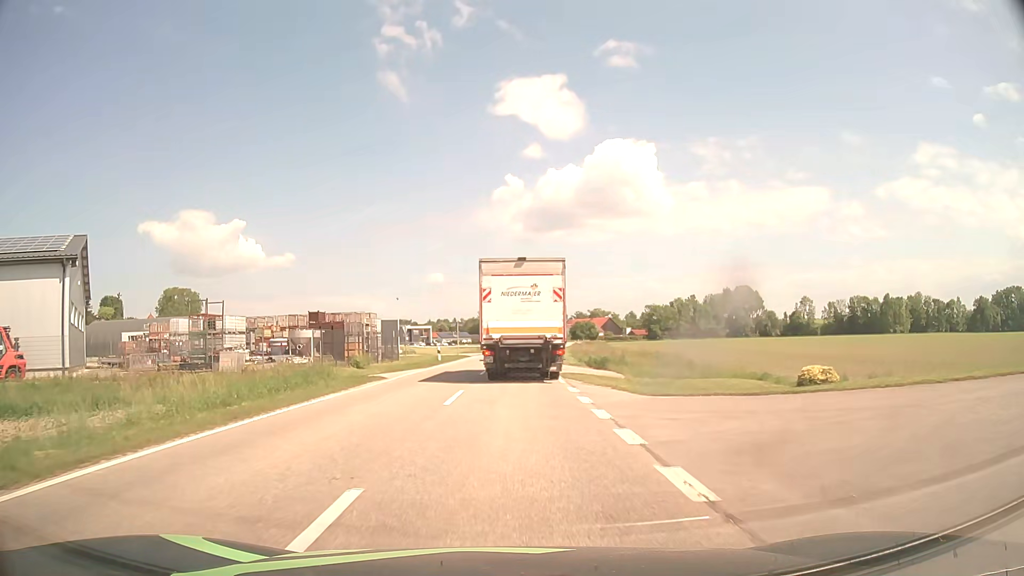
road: tertiary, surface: asphalt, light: Day
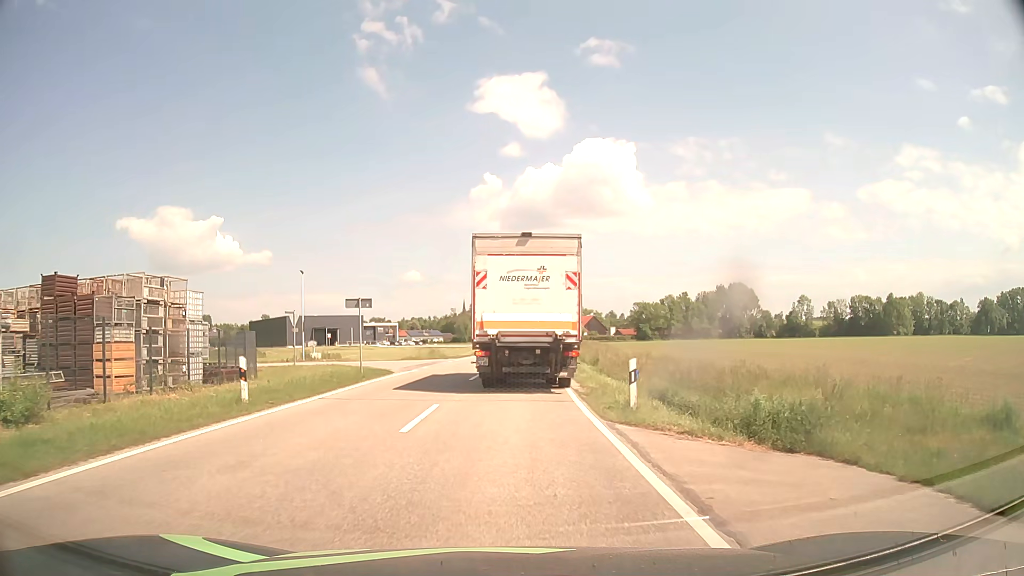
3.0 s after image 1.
(+0.5, +28.1) m; +2°
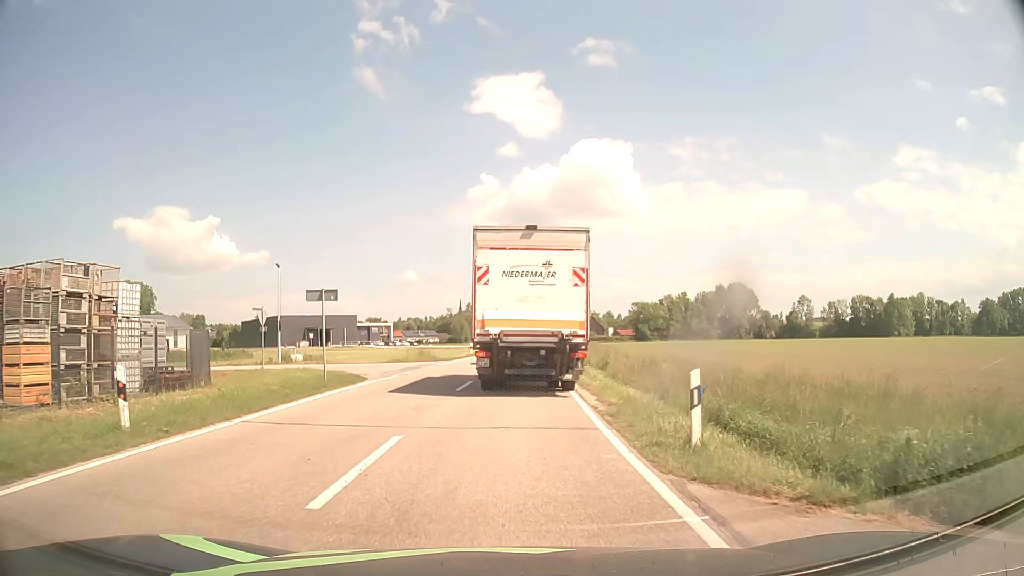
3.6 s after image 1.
(0.0, +4.3) m; 0°
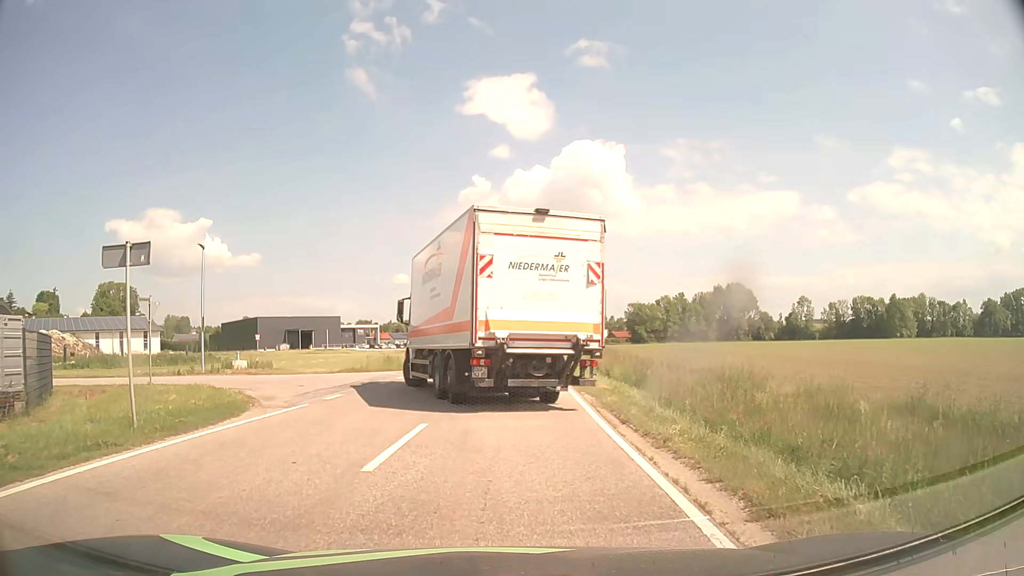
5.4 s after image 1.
(+0.1, +10.1) m; +1°
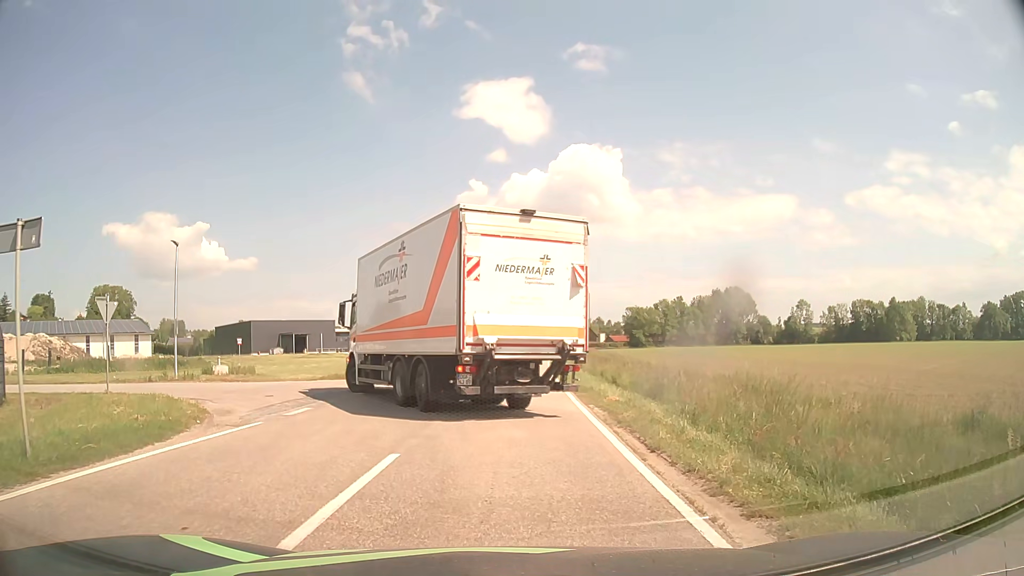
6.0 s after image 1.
(0.0, +2.6) m; 0°
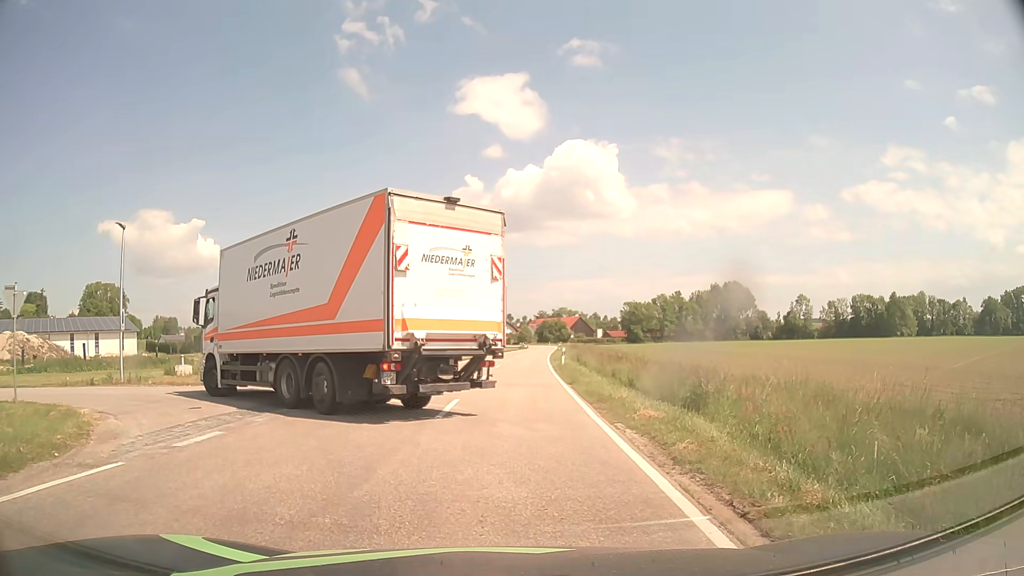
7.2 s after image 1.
(0.0, +4.5) m; 0°
